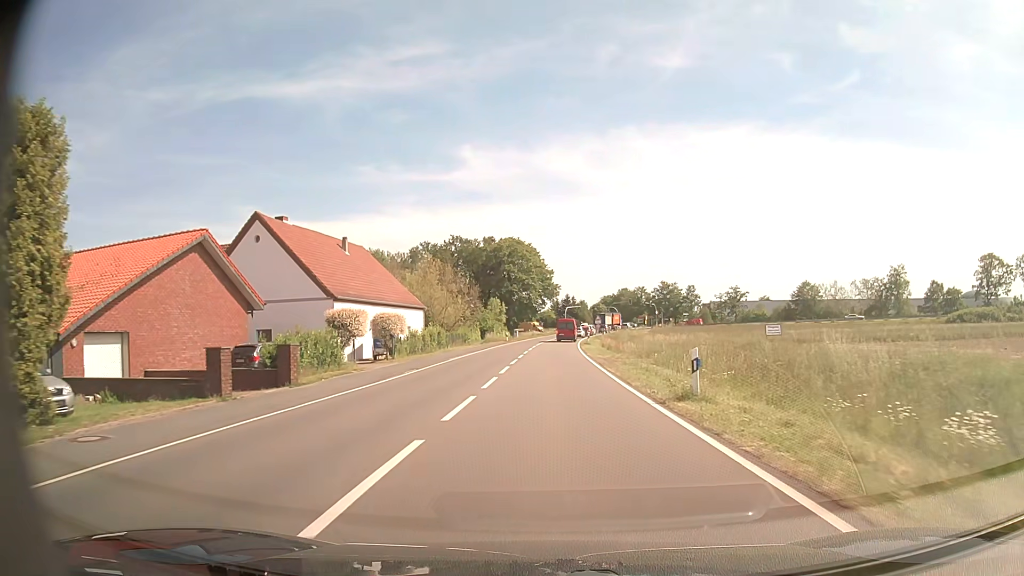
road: tertiary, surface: asphalt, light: Day
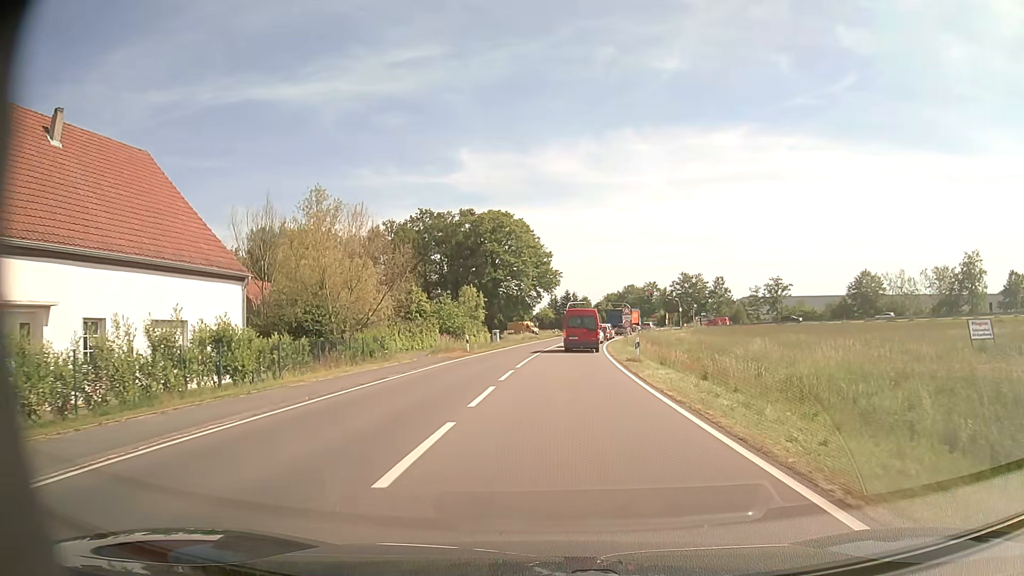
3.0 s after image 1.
(+0.1, +34.7) m; 0°
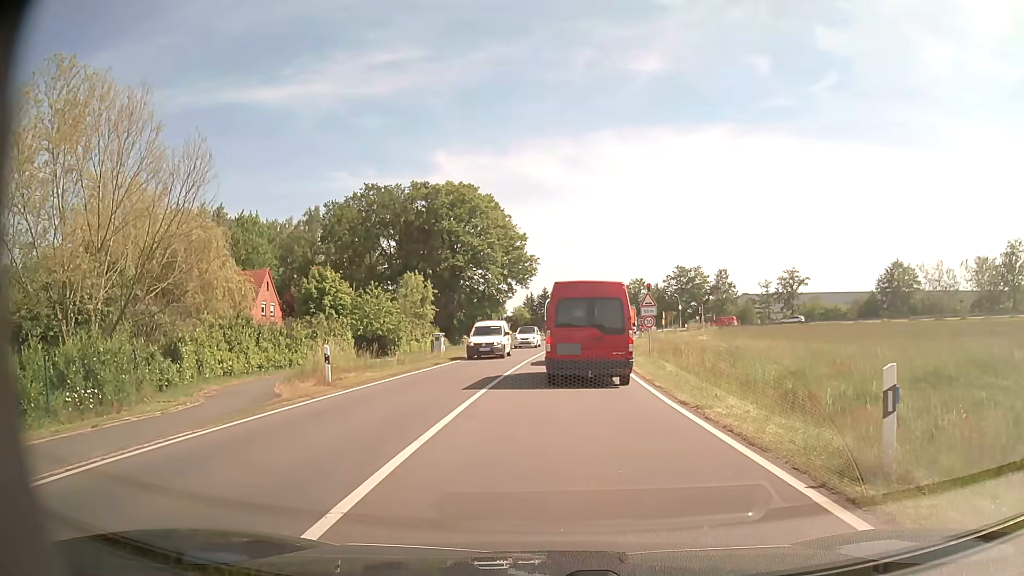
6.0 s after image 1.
(+0.4, +21.6) m; +2°
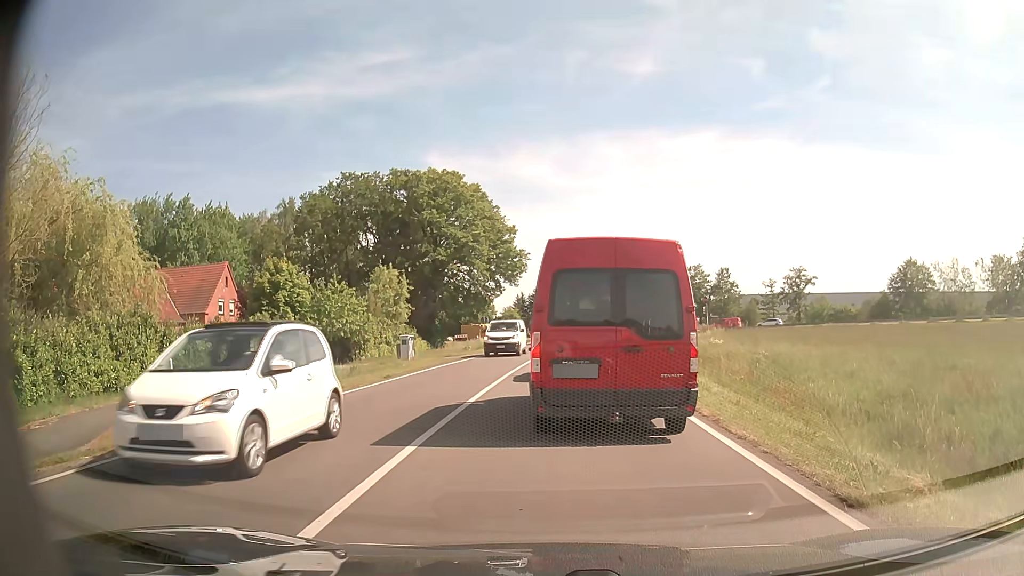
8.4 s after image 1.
(0.0, +7.1) m; +1°
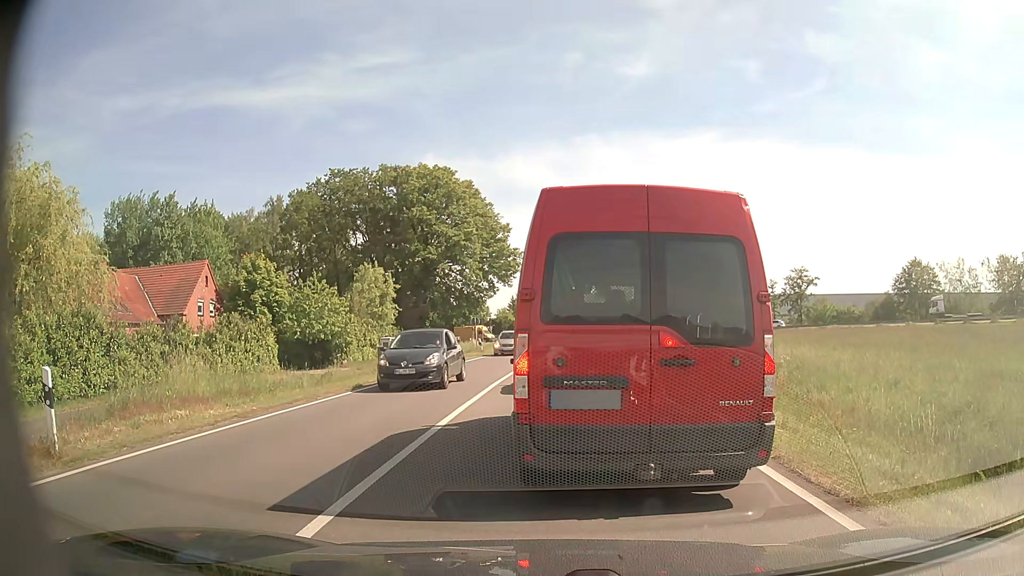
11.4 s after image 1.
(0.0, +2.9) m; -1°
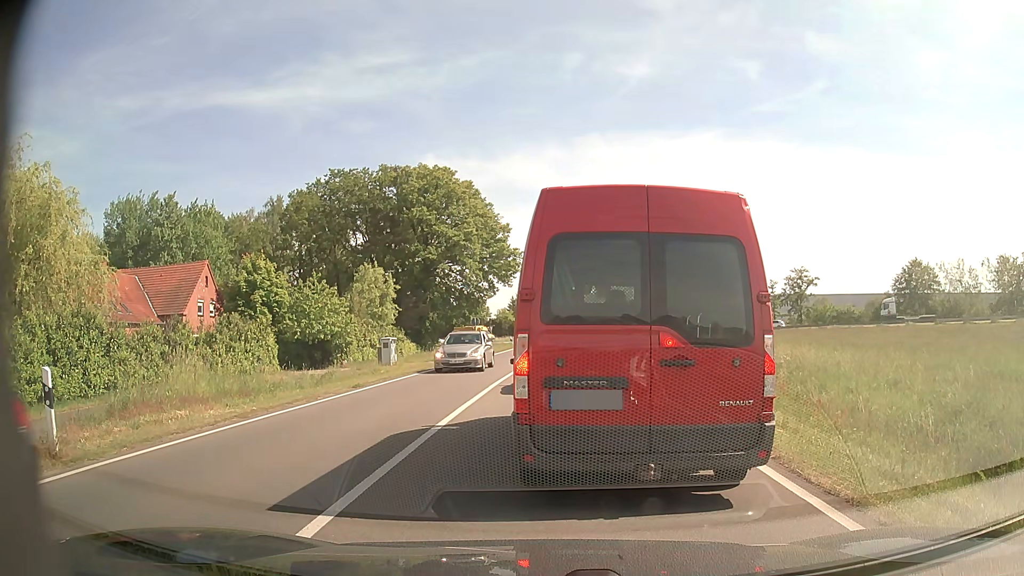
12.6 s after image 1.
(0.0, 0.0) m; 0°
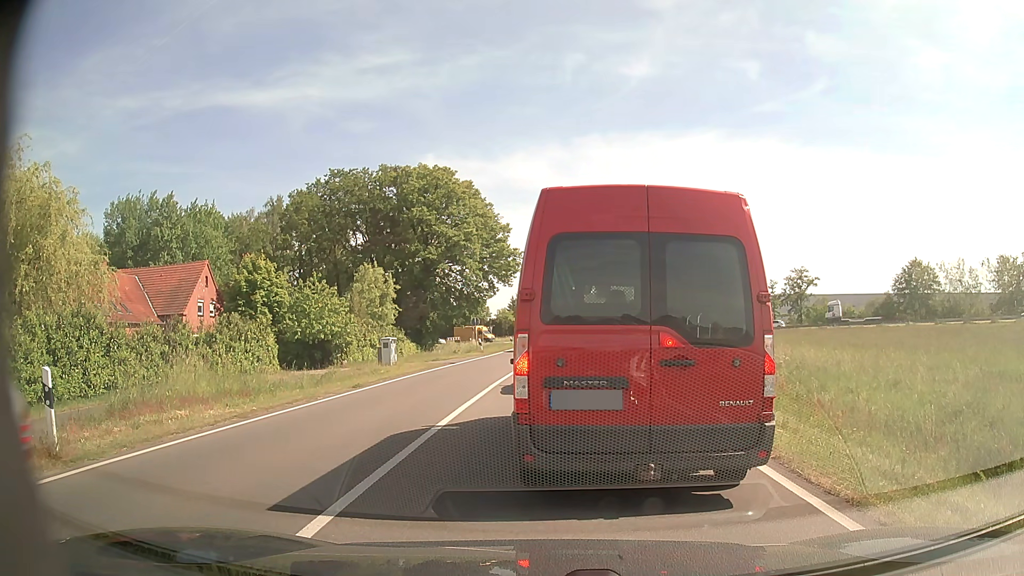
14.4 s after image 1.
(0.0, 0.0) m; 0°
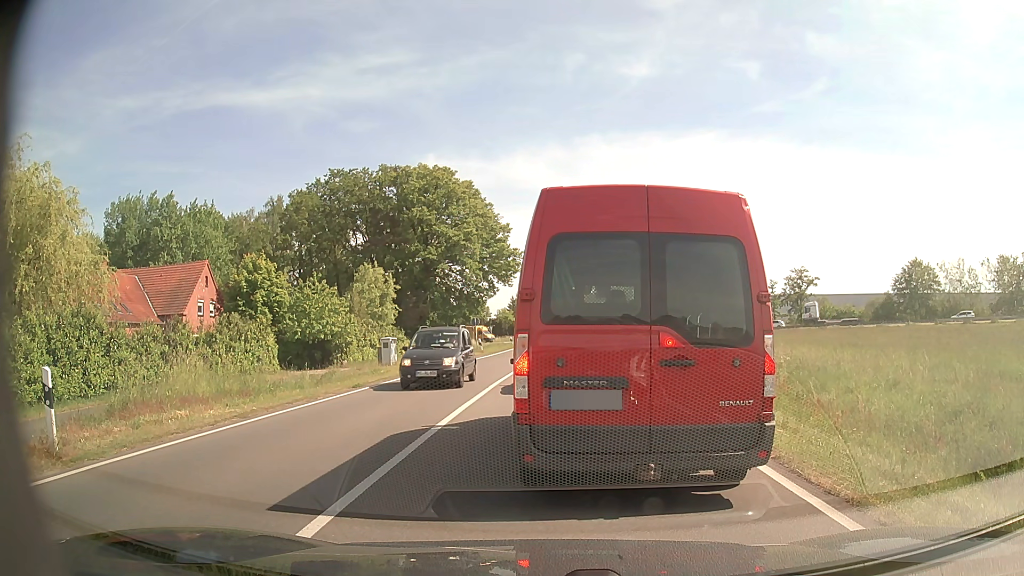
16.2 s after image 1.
(0.0, 0.0) m; 0°
(0, +10) (0, +20) (+1, +30) (+2, +40) (+3, +50) (+5, +60) (+7, +69) (+10, +79) (+12, +89) (+12, +99) m
